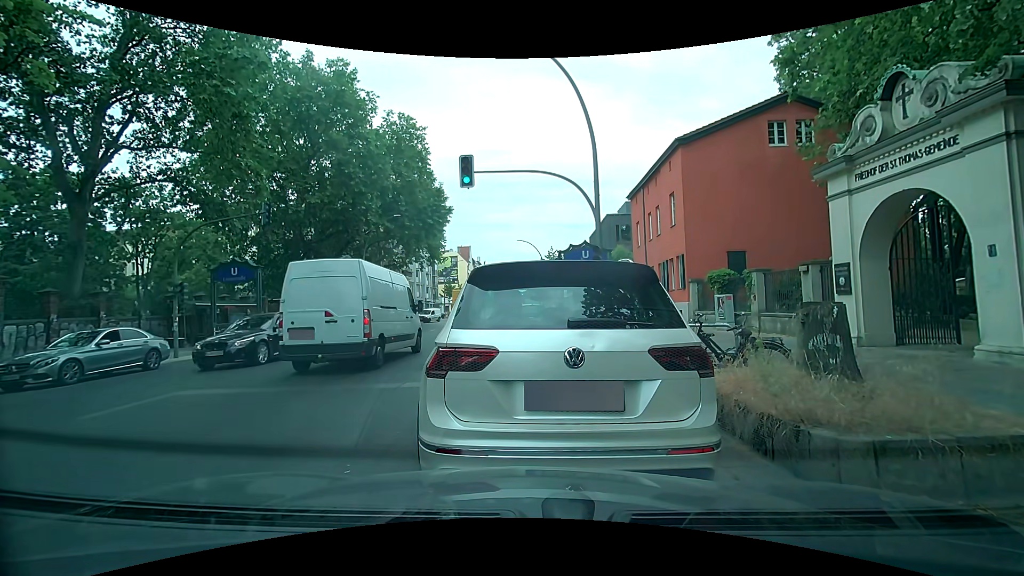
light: Day
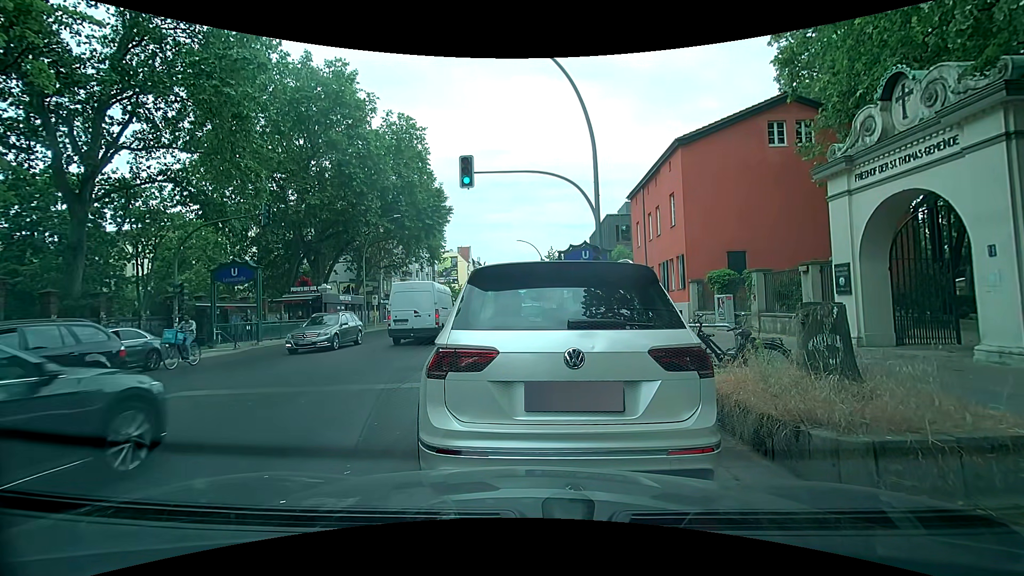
(0.0, 0.0) m; 0°
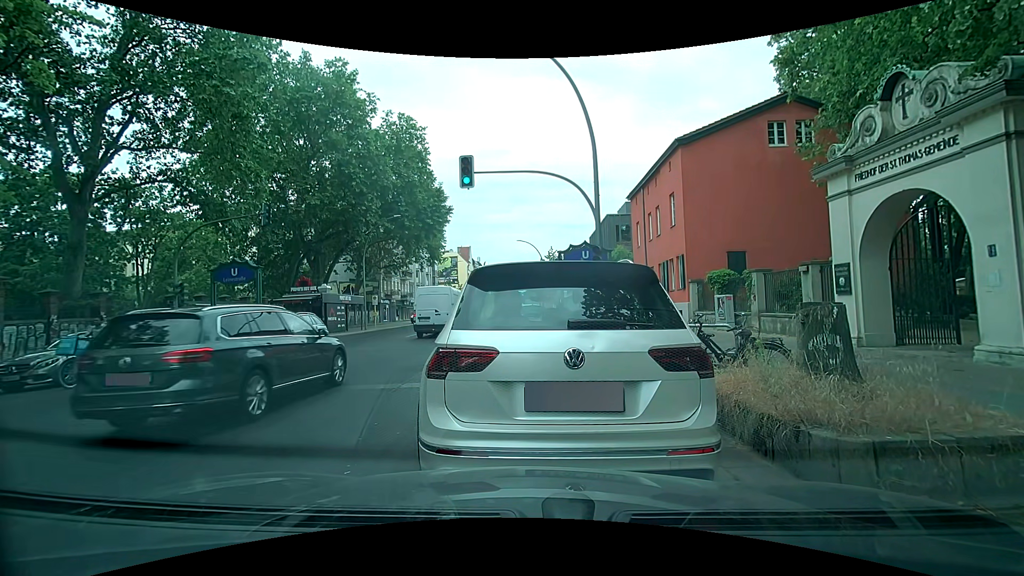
(0.0, 0.0) m; 0°
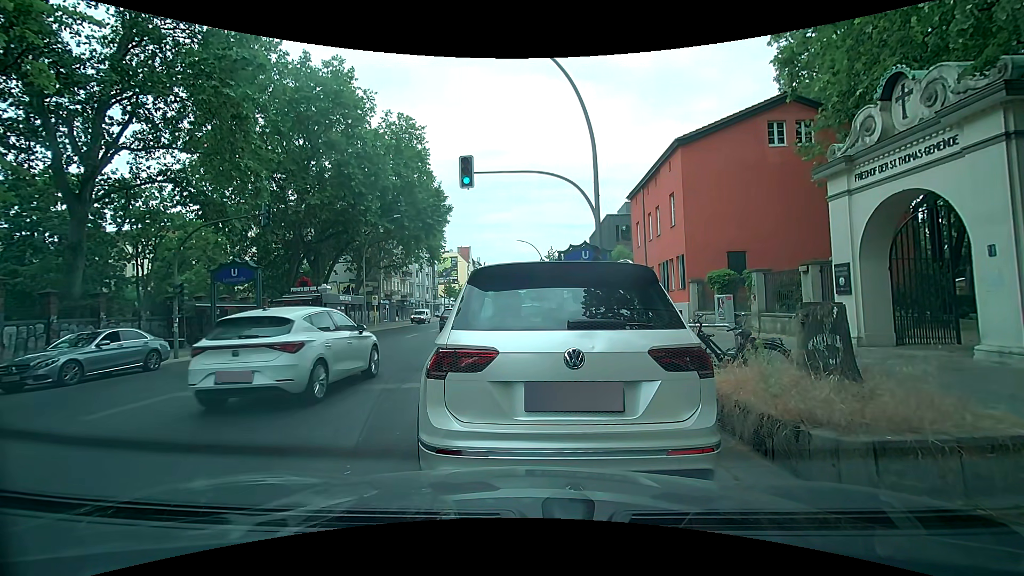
(0.0, +0.1) m; 0°
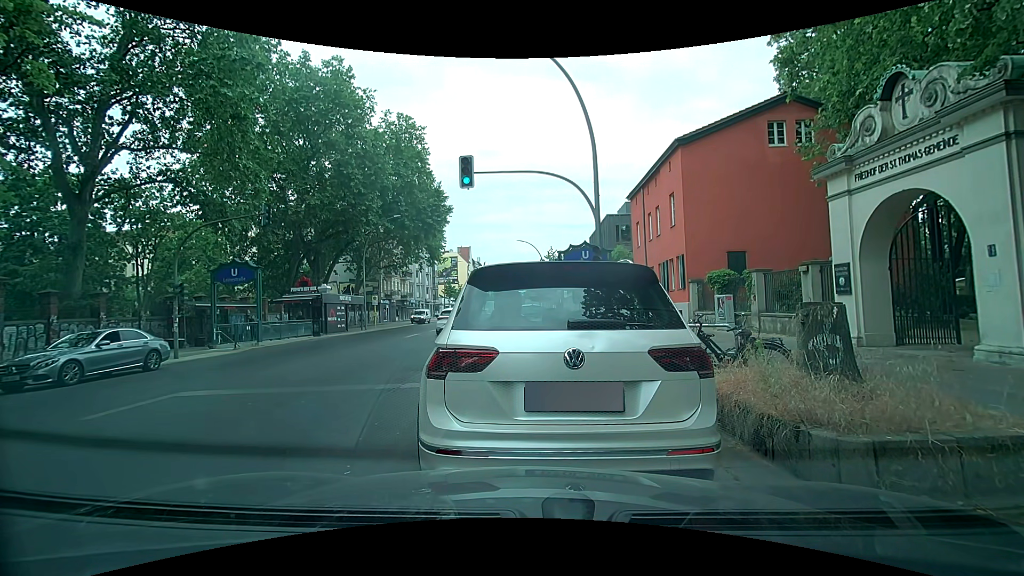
(0.0, 0.0) m; 0°
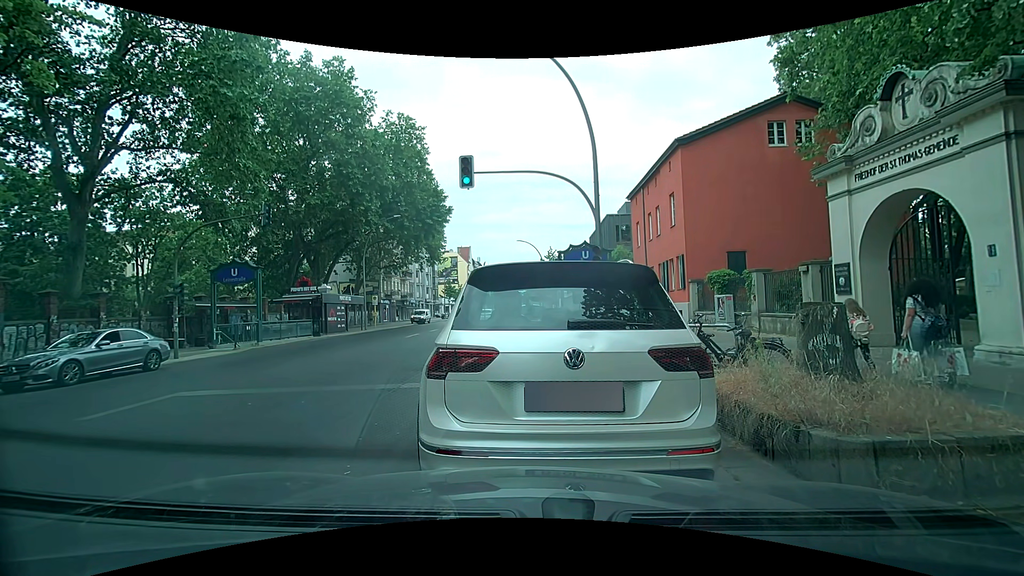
(0.0, 0.0) m; 0°
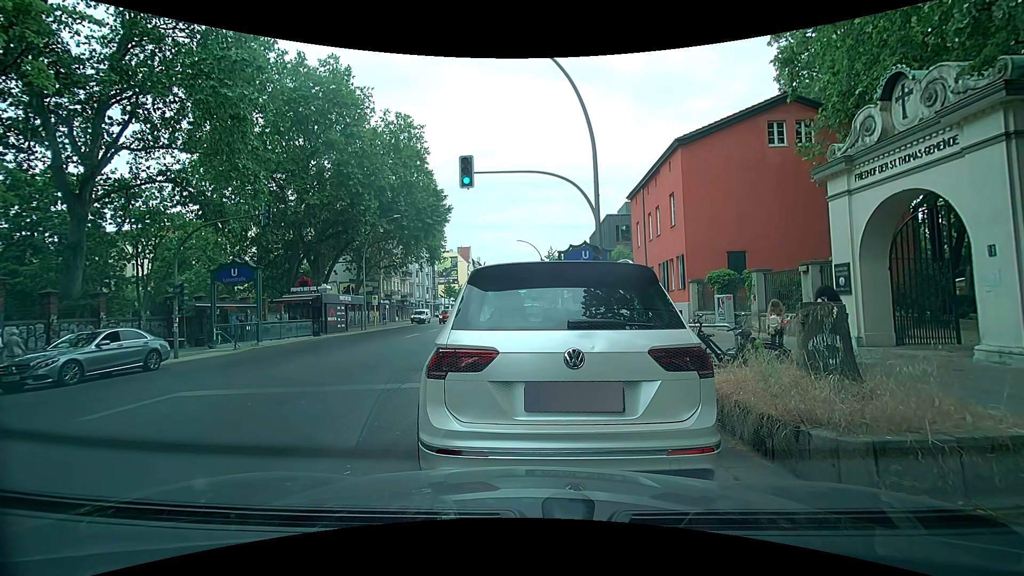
(0.0, 0.0) m; 0°
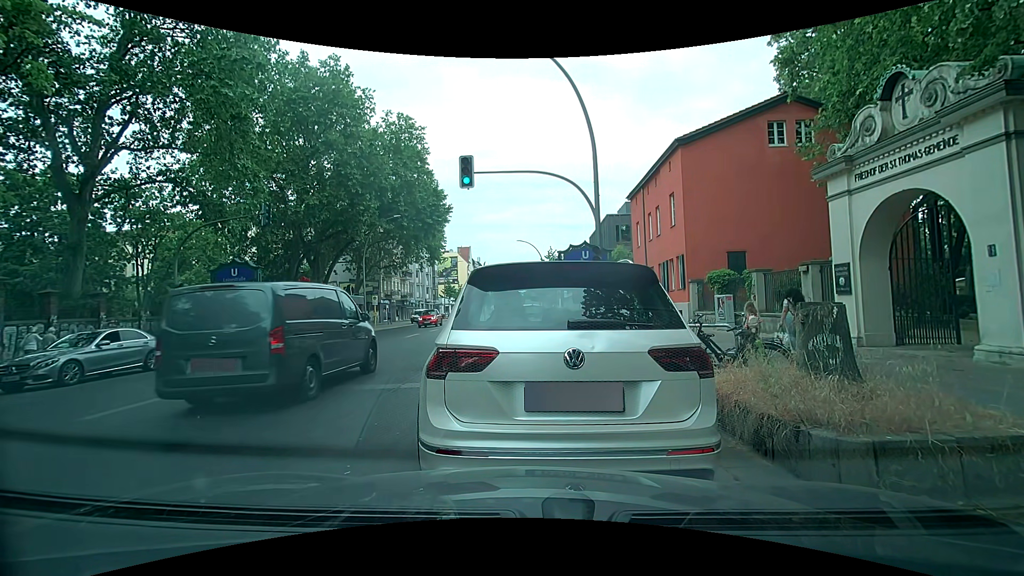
(0.0, 0.0) m; 0°
